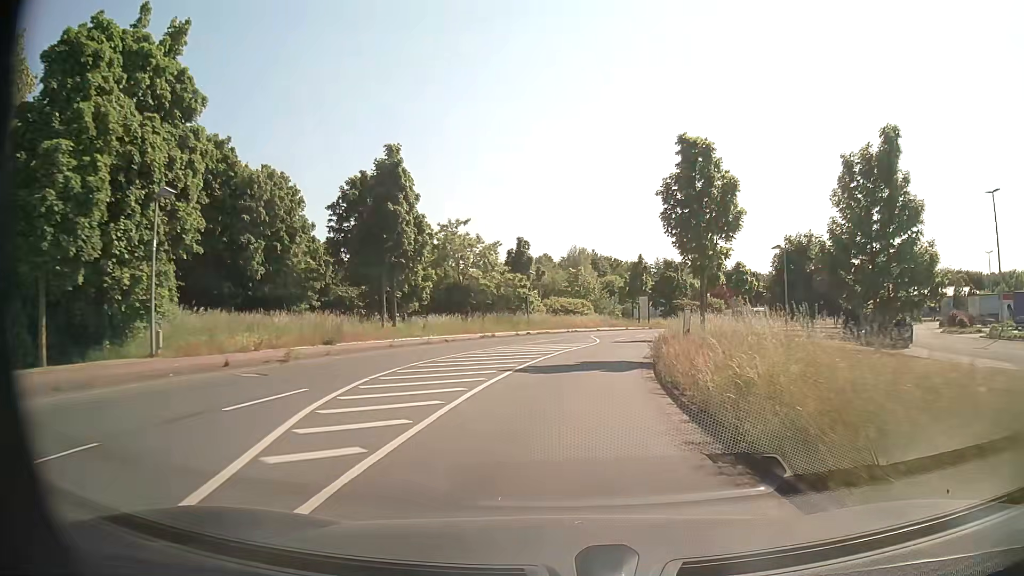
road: tertiary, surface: asphalt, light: Day
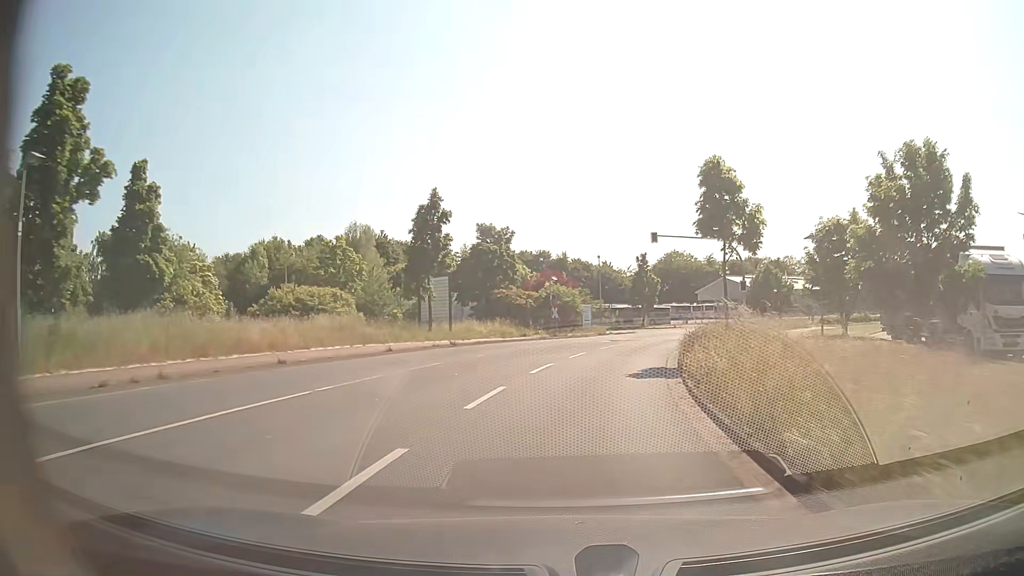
(+5.2, +40.6) m; +16°
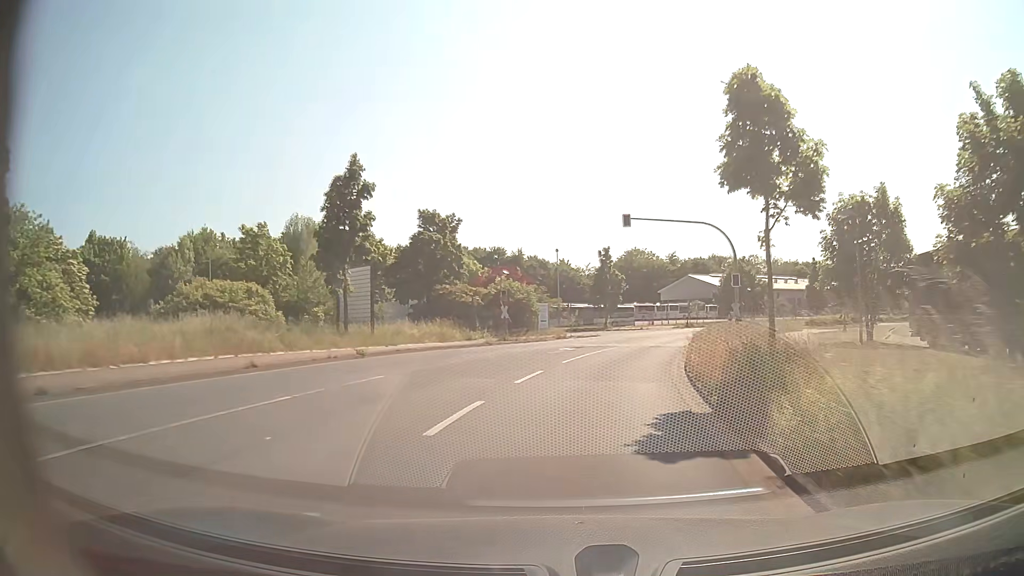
(+0.3, +8.2) m; +3°
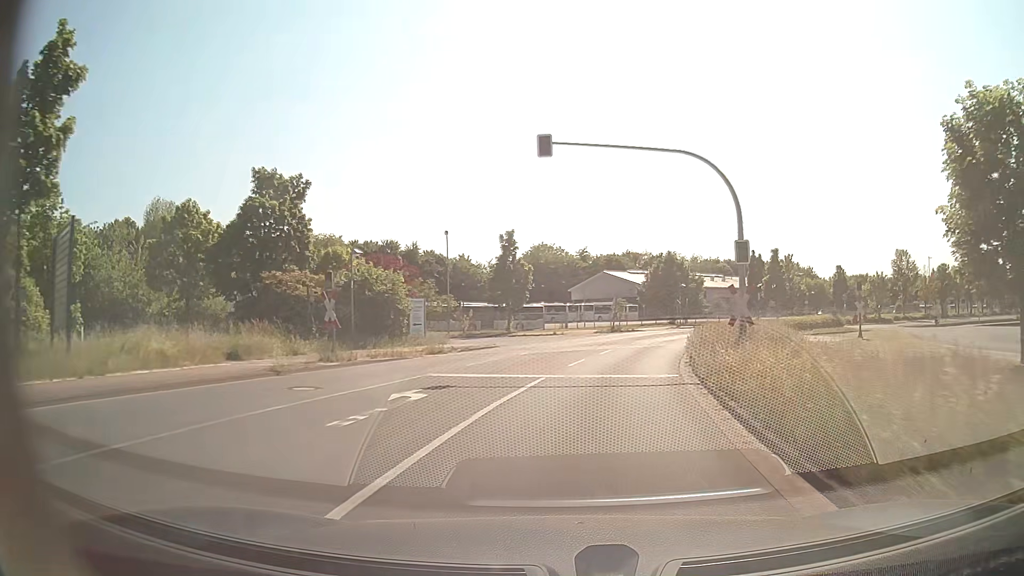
(+1.2, +16.4) m; +8°
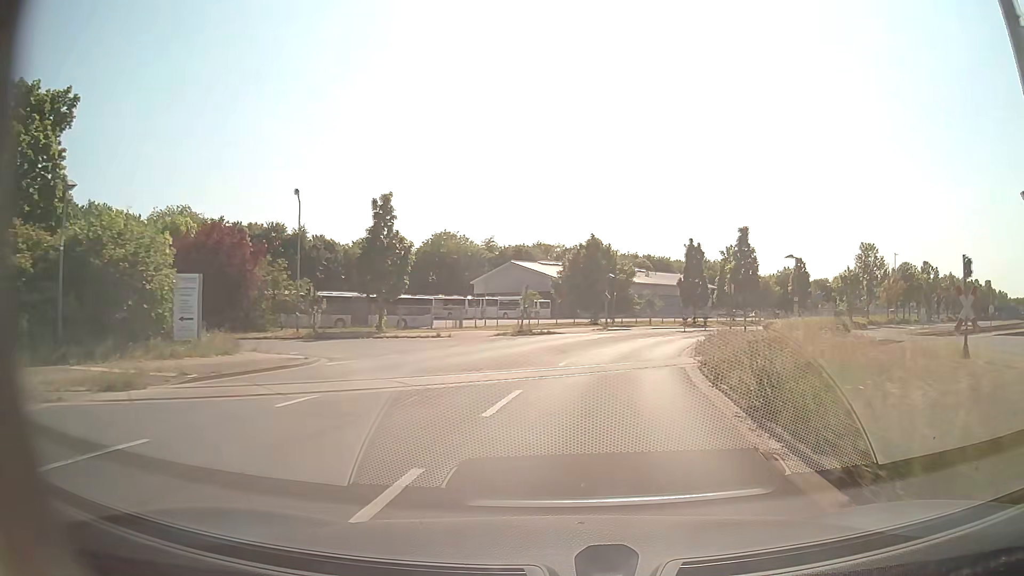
(+1.1, +16.2) m; +8°
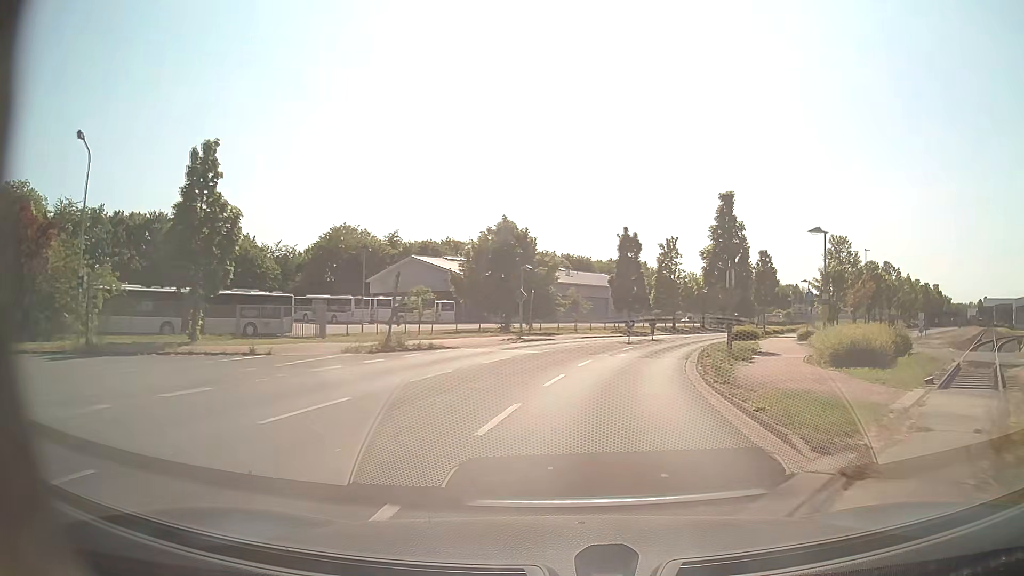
(+0.9, +15.0) m; +6°
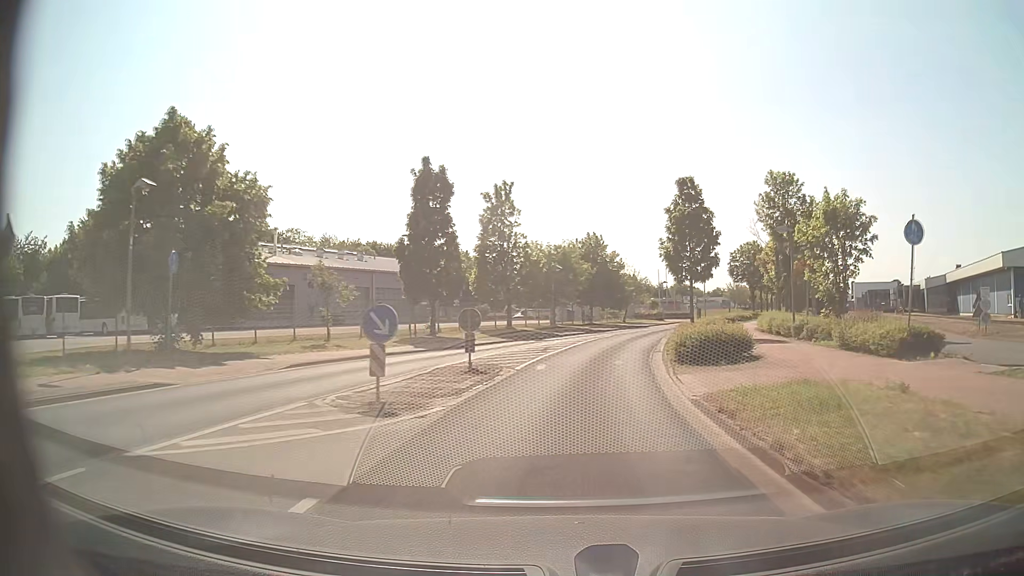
(+4.5, +29.4) m; +16°
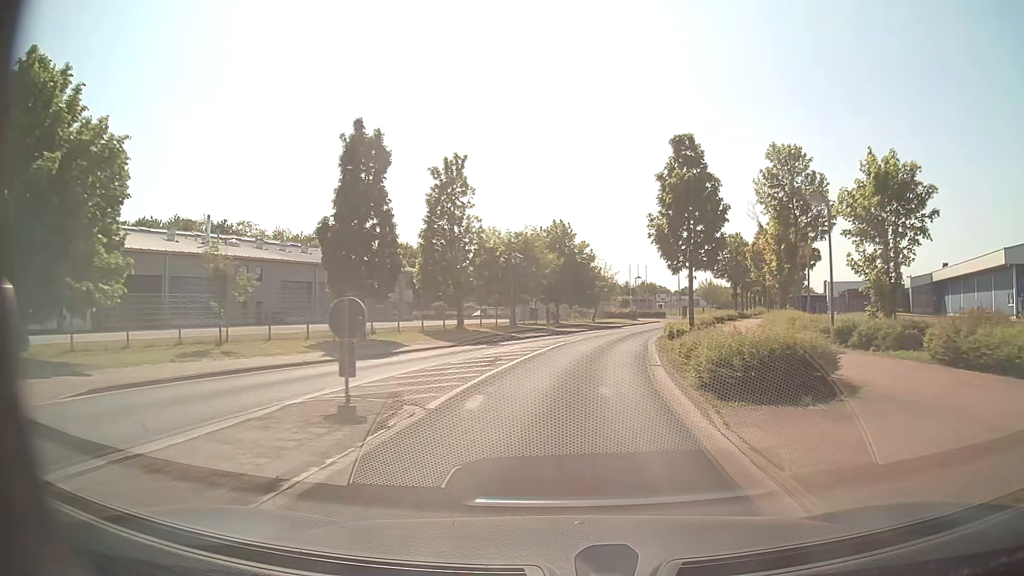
(+0.2, +7.6) m; +3°
(0, +10) (+1, +20) (+3, +30) (+5, +40) (+8, +49) (+11, +59) (+14, +68) (+18, +77) (+21, +87) (+25, +96) m
